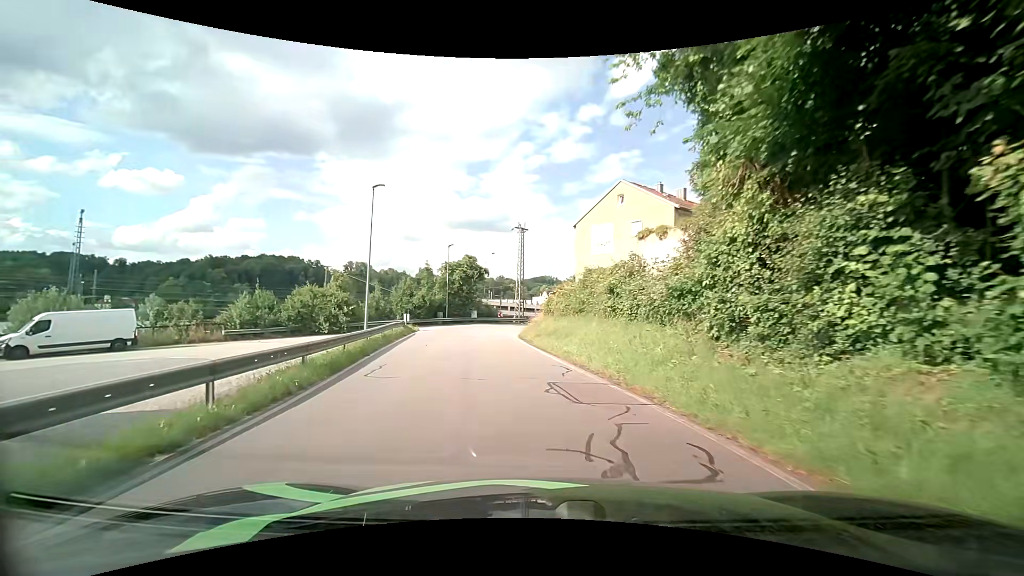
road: residential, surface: asphalt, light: Day
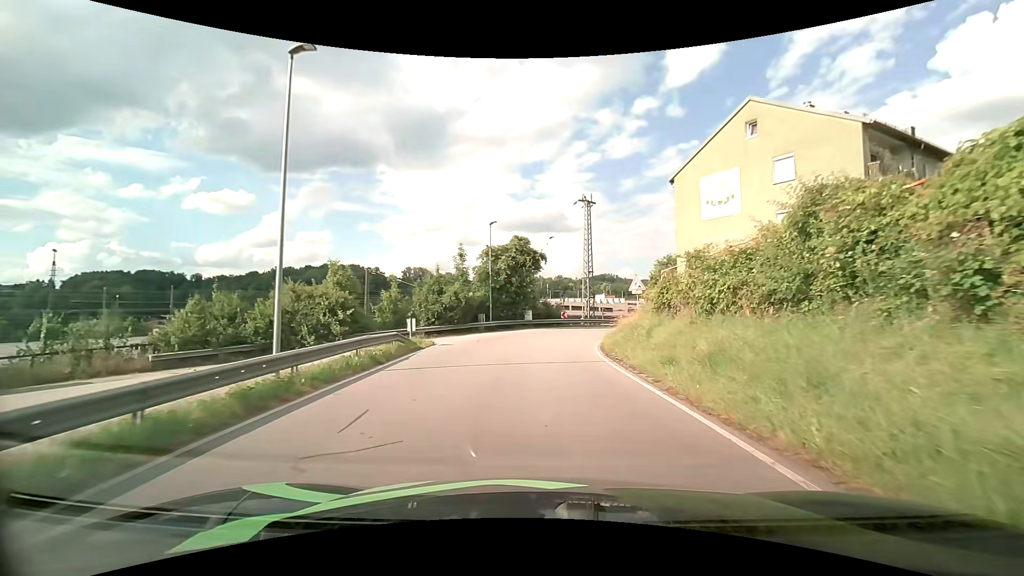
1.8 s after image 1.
(-1.3, +14.1) m; -7°
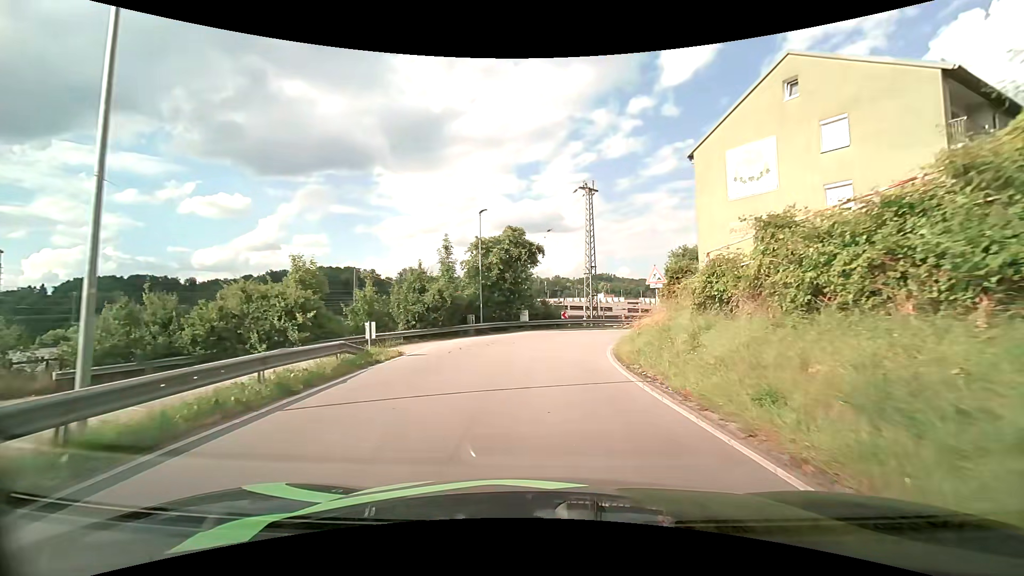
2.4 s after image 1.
(0.0, +4.7) m; 0°
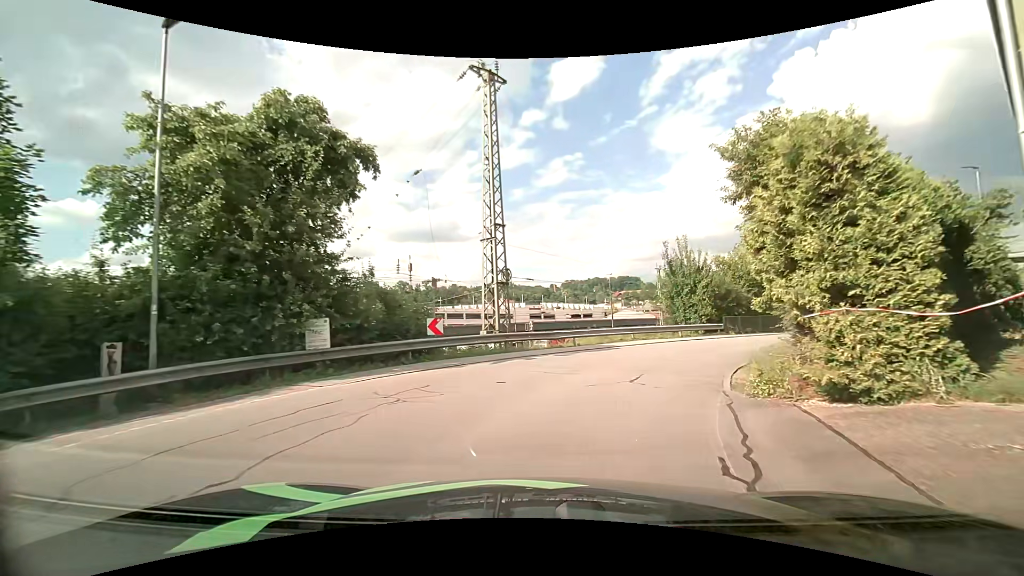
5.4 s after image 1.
(+1.6, +21.8) m; +12°
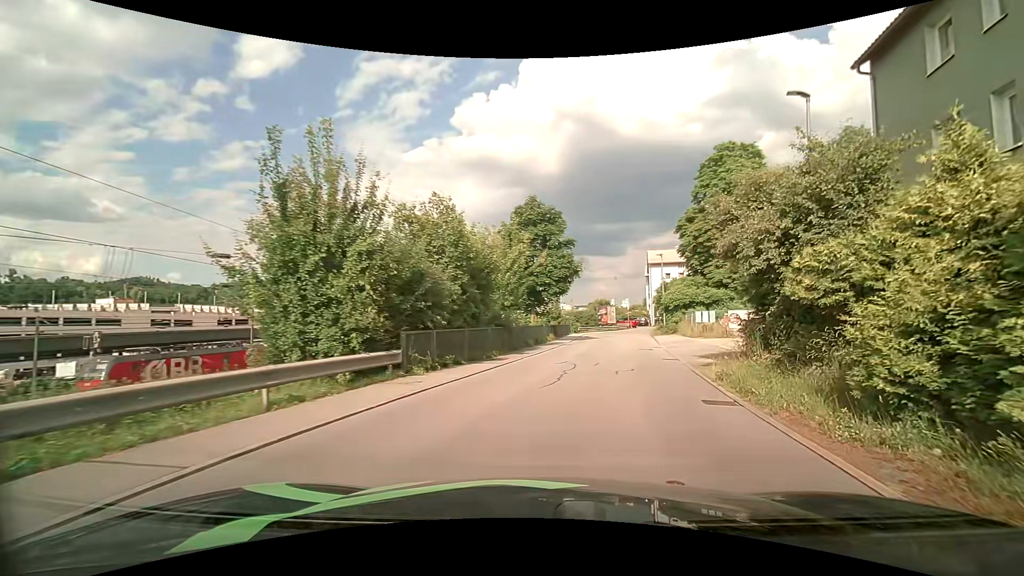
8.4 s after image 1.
(+5.0, +18.0) m; +35°
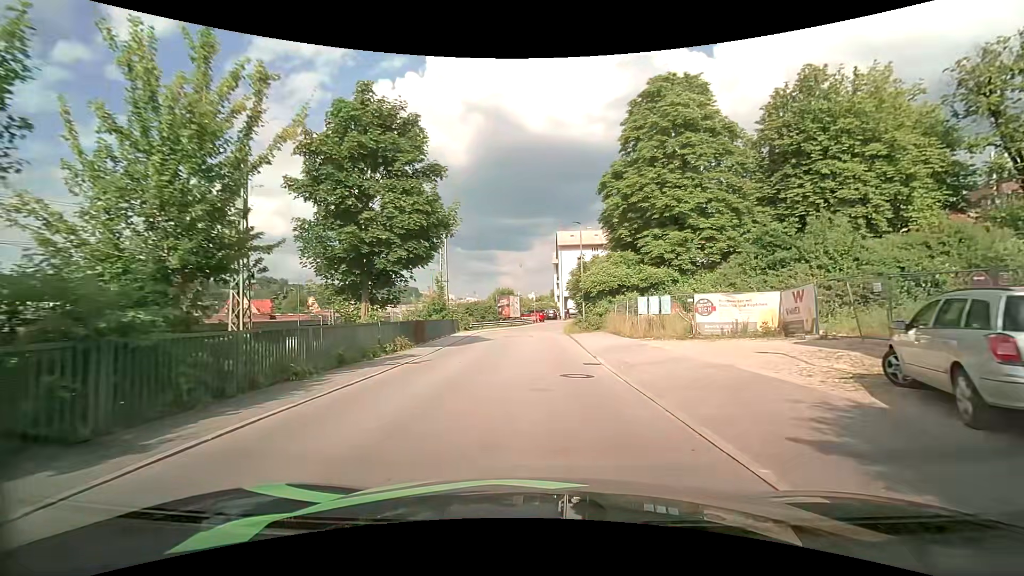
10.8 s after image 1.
(+2.3, +15.7) m; +11°
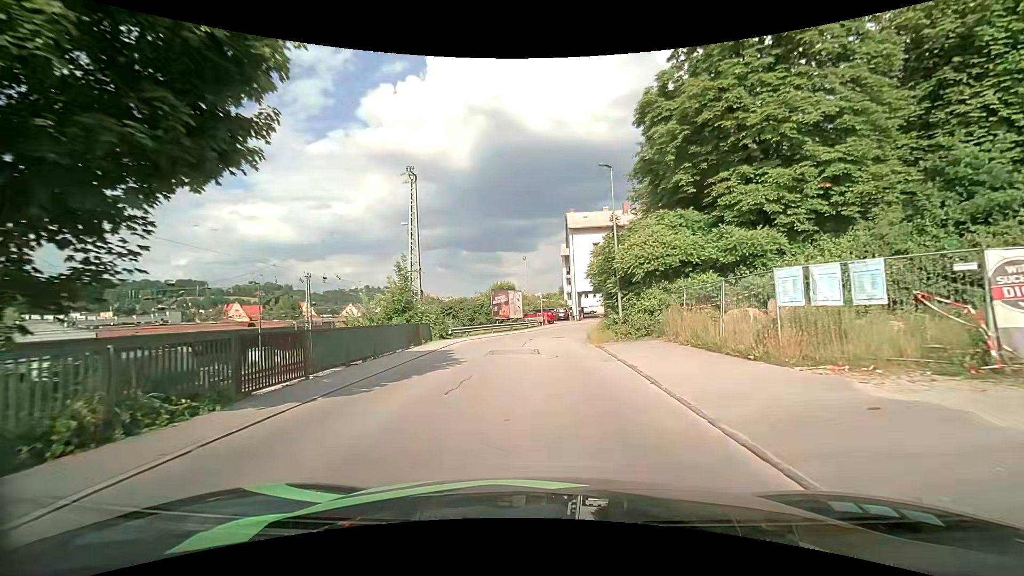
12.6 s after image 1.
(-0.1, +13.8) m; -2°
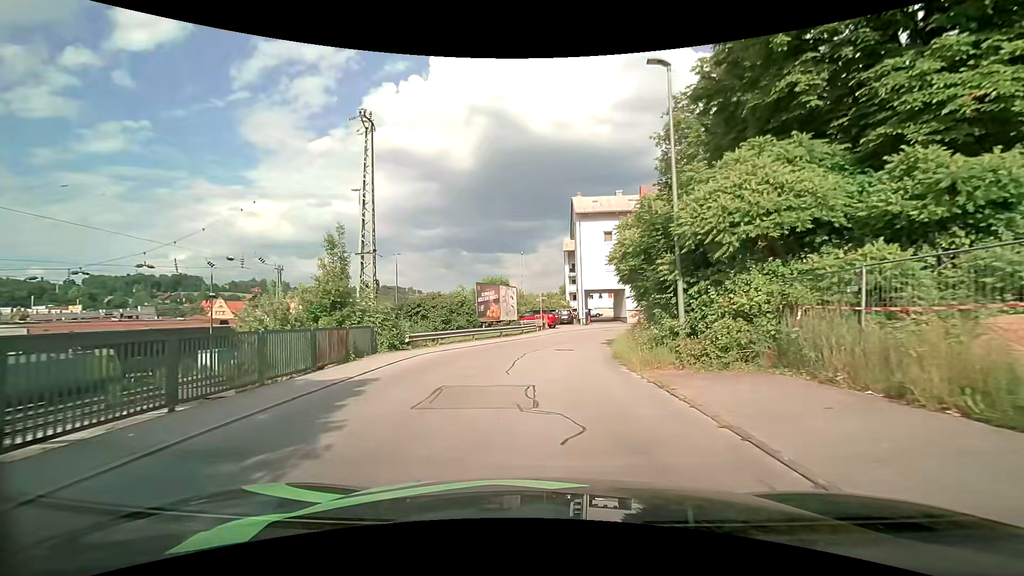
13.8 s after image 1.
(+0.1, +9.9) m; +1°
